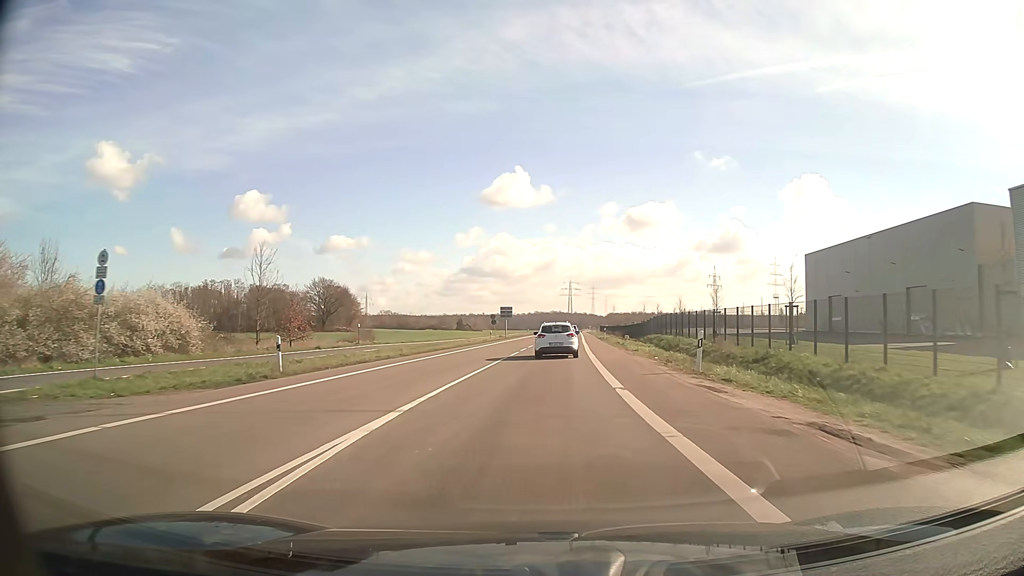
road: secondary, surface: asphalt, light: Day
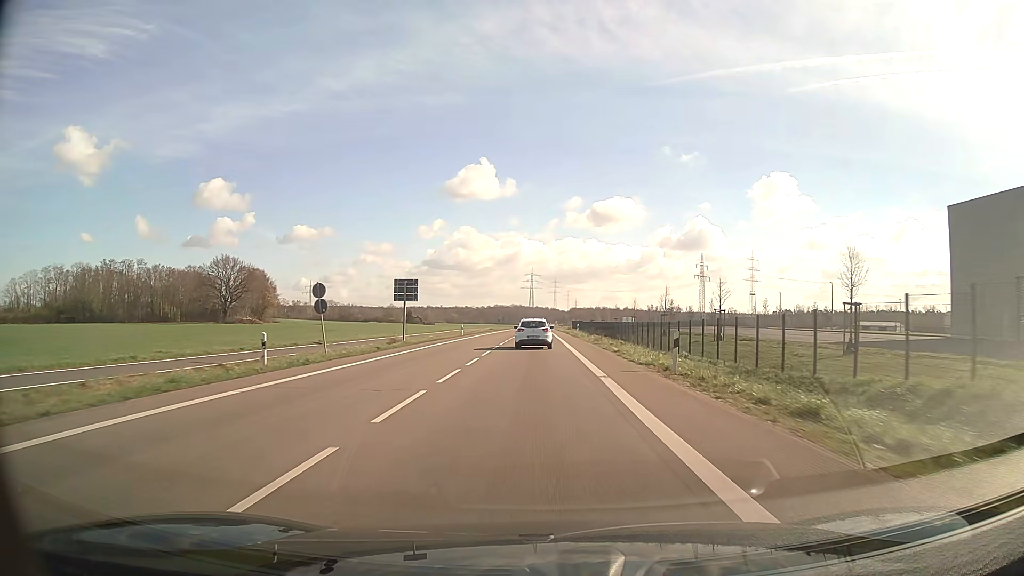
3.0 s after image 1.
(+1.7, +51.2) m; +3°
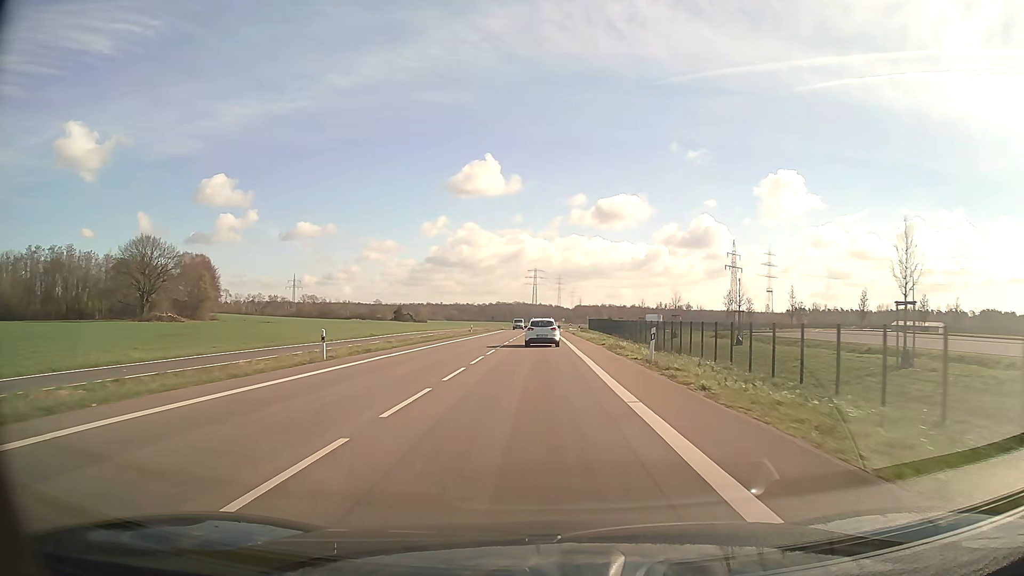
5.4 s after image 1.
(-0.1, +45.5) m; 0°
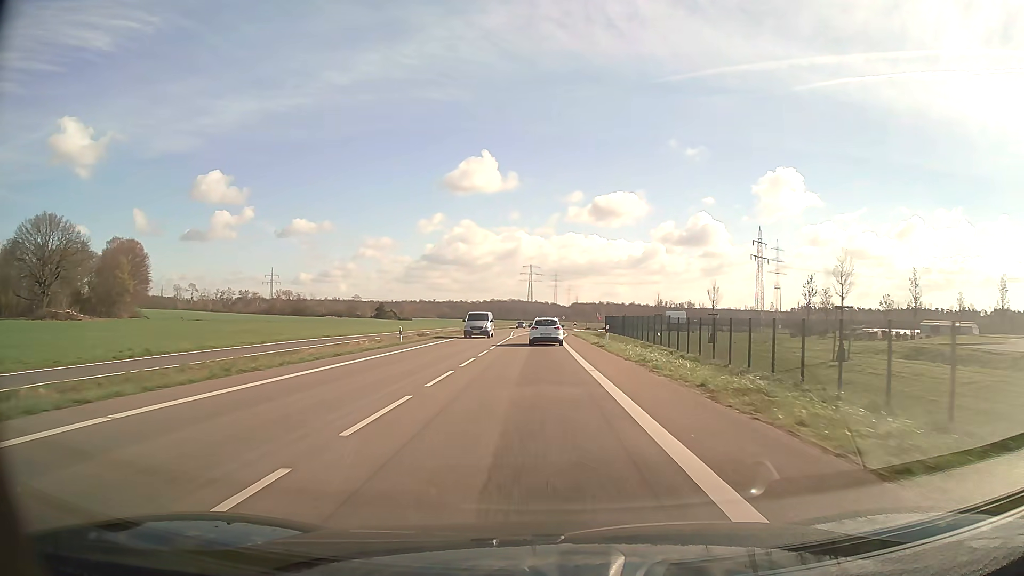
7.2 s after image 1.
(+0.1, +36.0) m; 0°
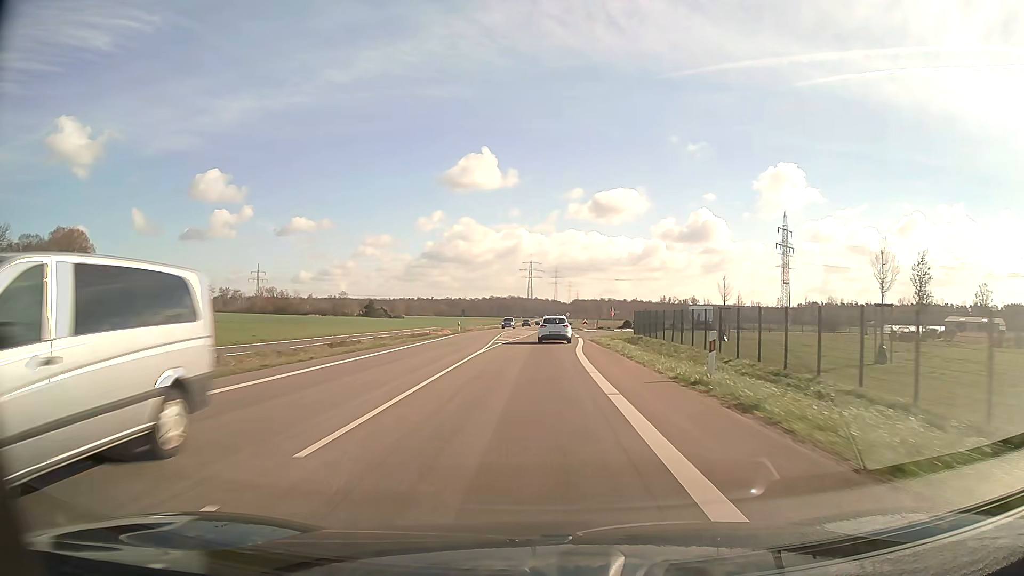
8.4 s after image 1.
(0.0, +24.1) m; 0°
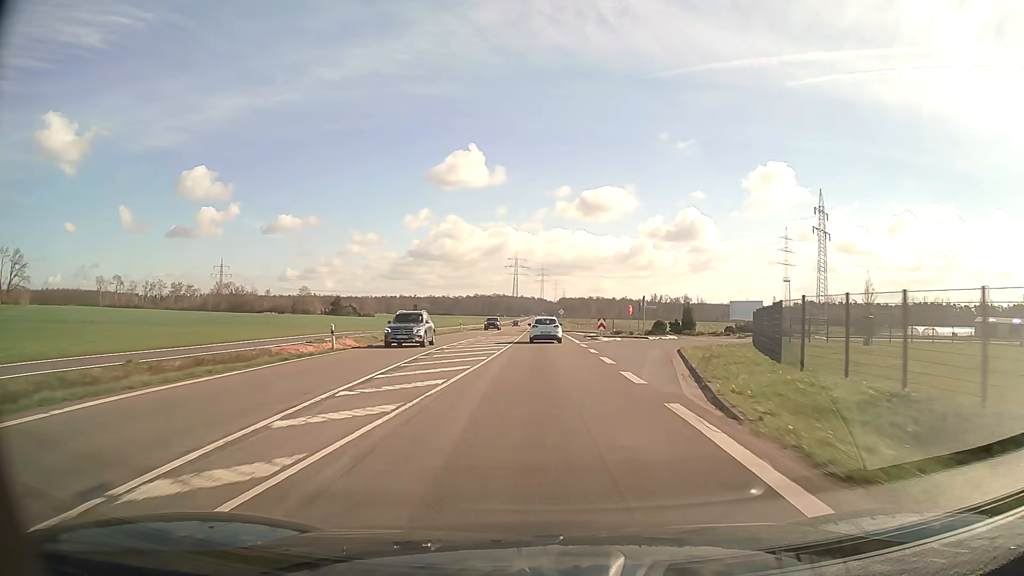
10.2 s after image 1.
(+0.2, +36.2) m; +1°
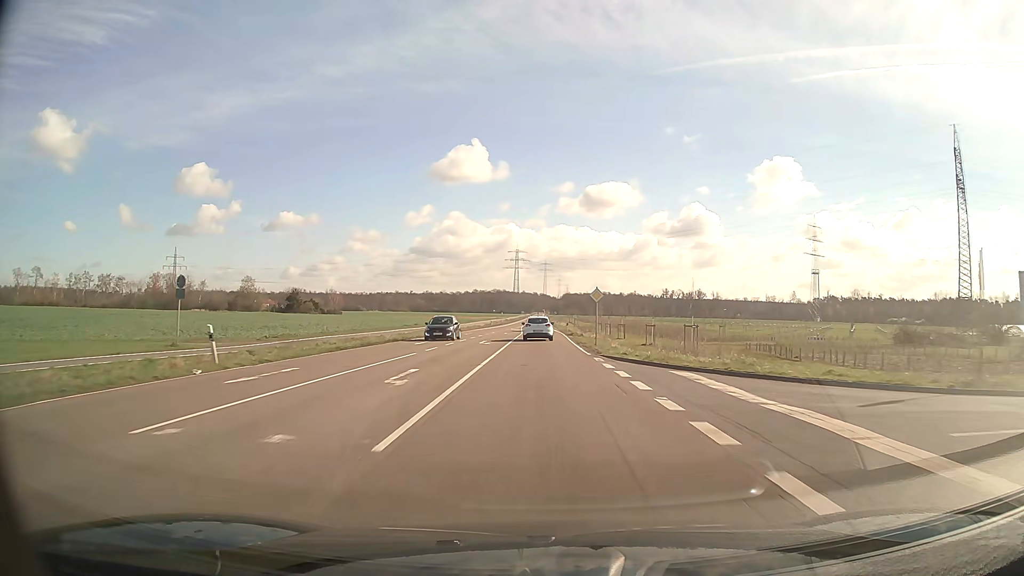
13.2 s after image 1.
(0.0, +60.5) m; 0°
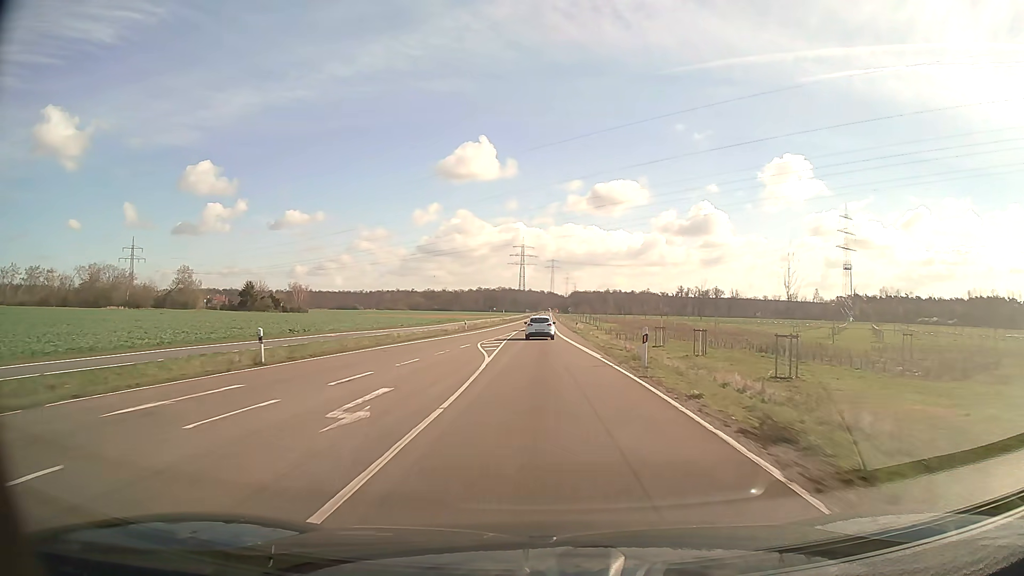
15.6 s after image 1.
(-0.1, +48.8) m; 0°
(0, +10) (0, +20) (0, +30) (0, +40) (0, +50) (0, +60) (0, +70) (0, +80) (0, +90) (0, +100) m
